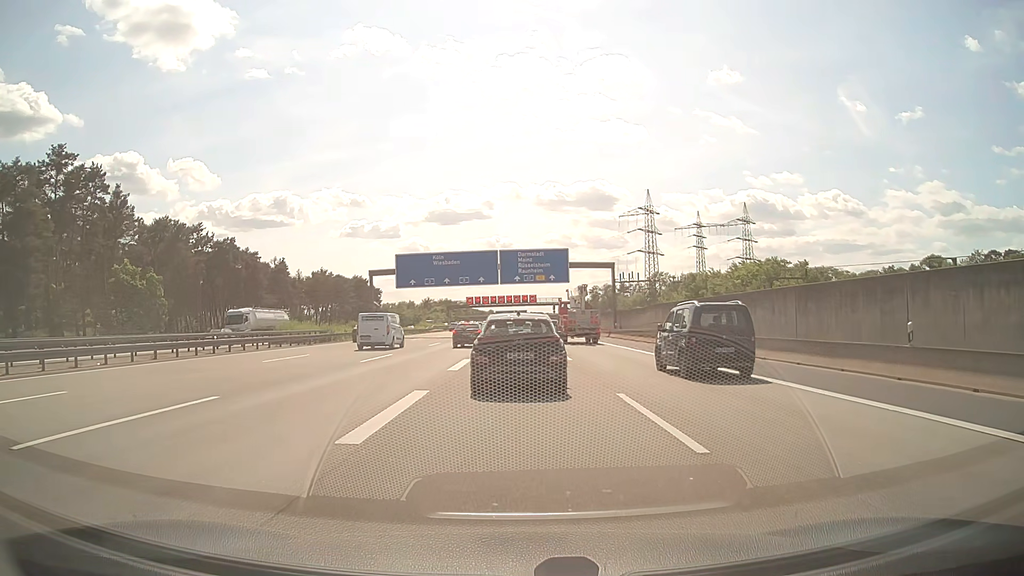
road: motorway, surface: asphalt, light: Day
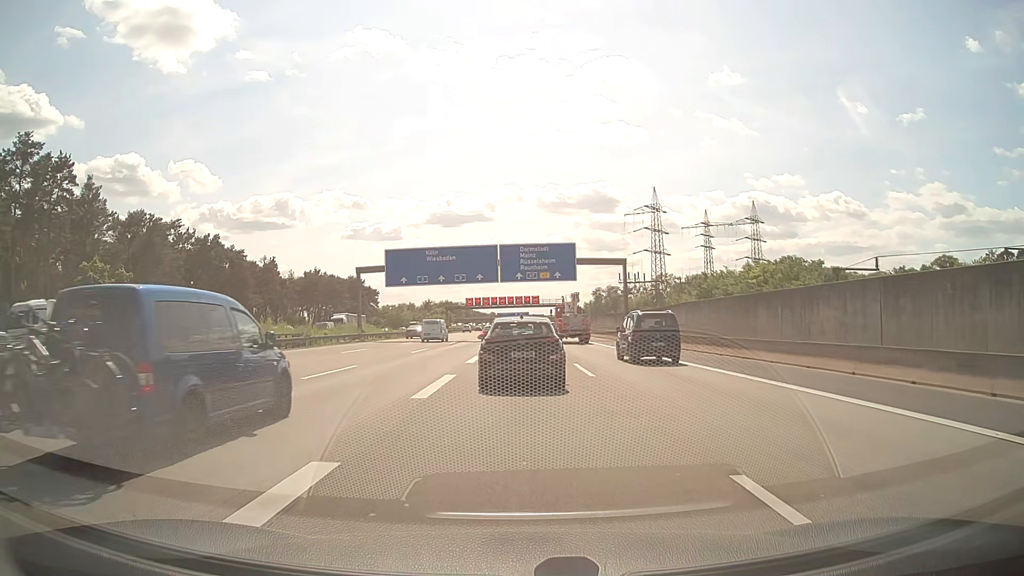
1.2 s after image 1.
(0.0, +7.0) m; 0°
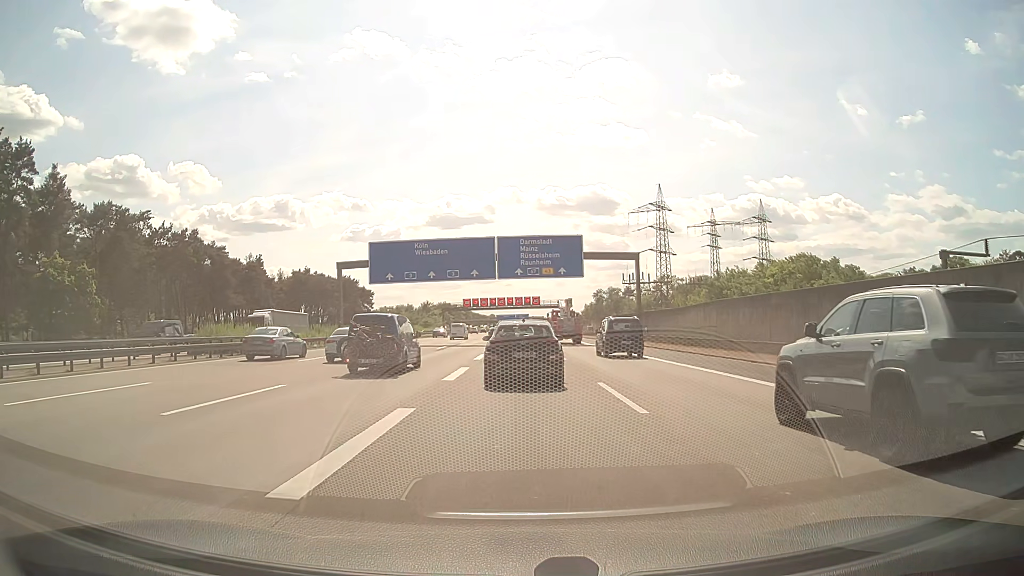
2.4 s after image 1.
(0.0, +7.6) m; 0°
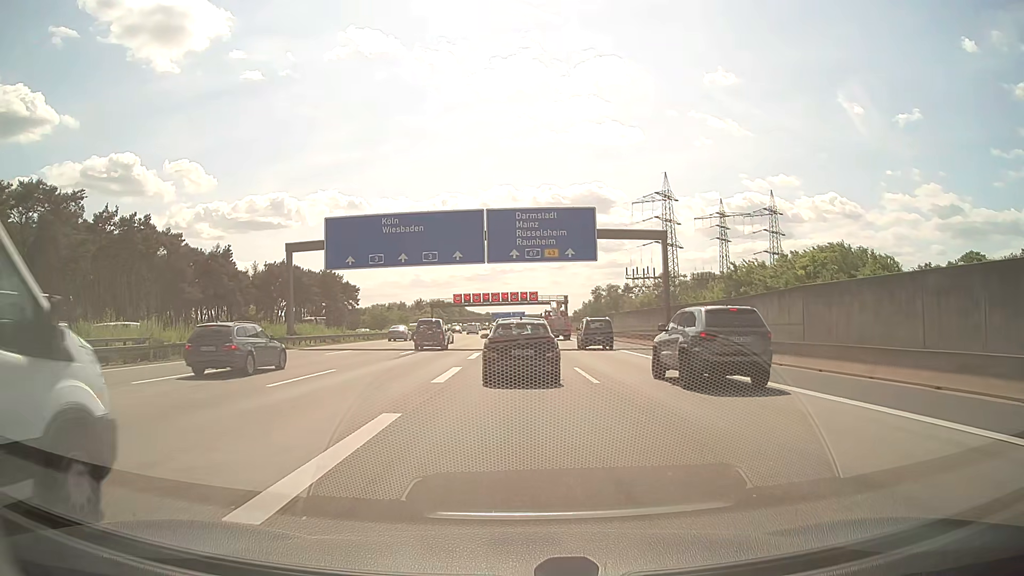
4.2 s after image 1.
(+0.1, +13.3) m; +1°
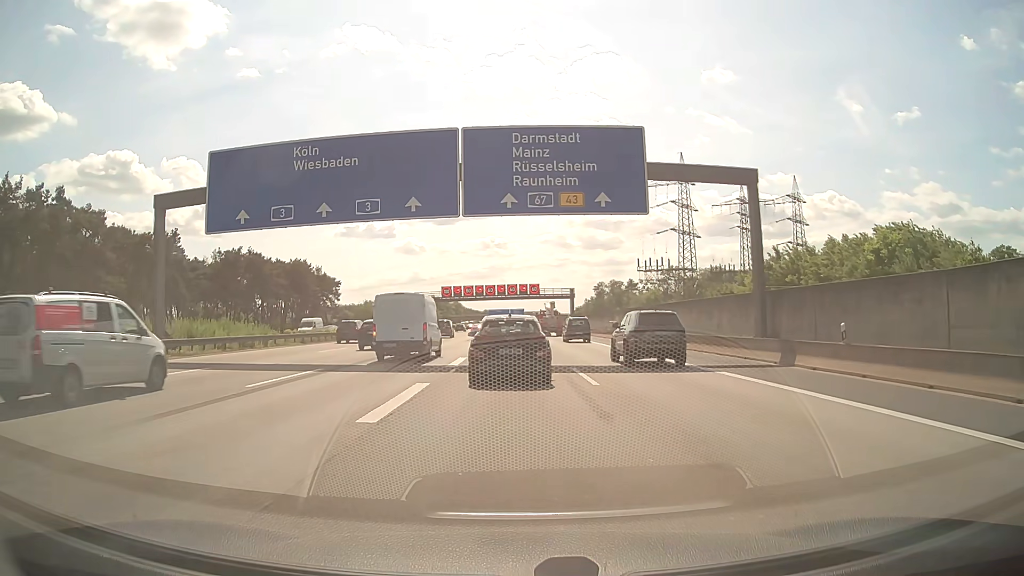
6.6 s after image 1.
(+0.1, +19.1) m; 0°
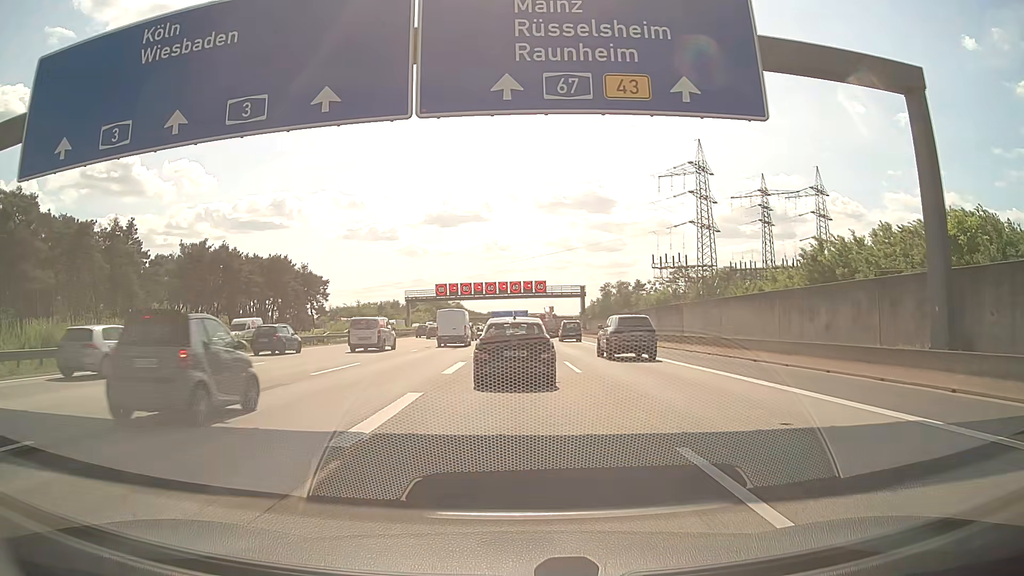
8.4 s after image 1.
(0.0, +13.6) m; 0°
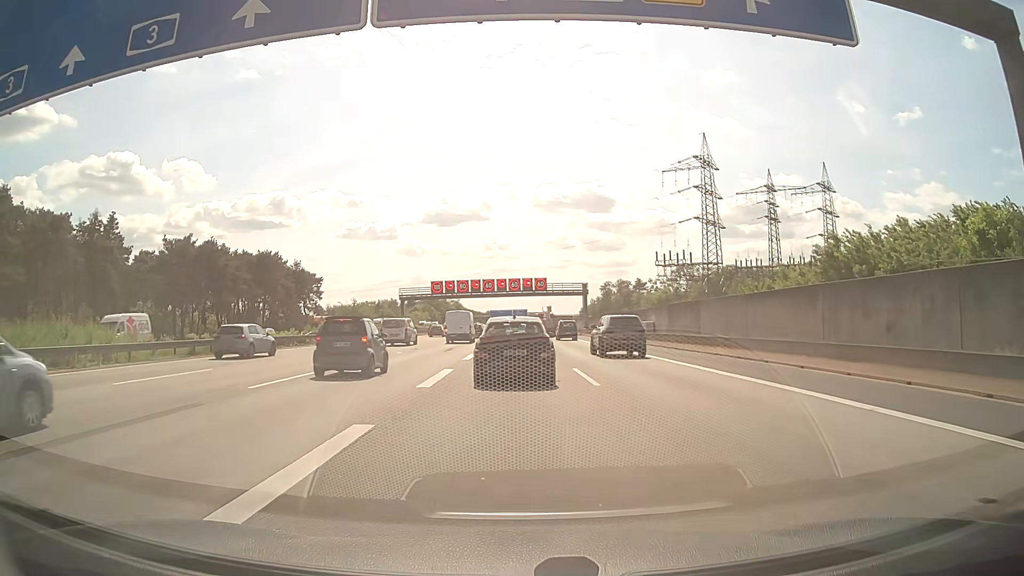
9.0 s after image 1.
(0.0, +4.6) m; 0°
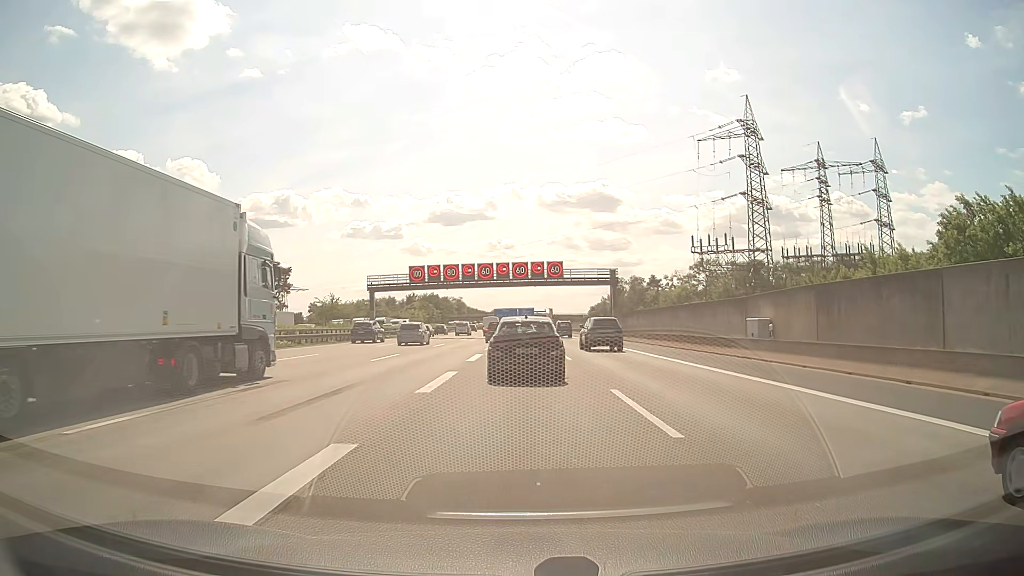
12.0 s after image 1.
(-0.2, +25.5) m; 0°
(0, +10) (0, +20) (0, +30) (0, +40) (0, +50) (0, +60) (0, +70) (0, +80) (0, +90) (0, +100) m
